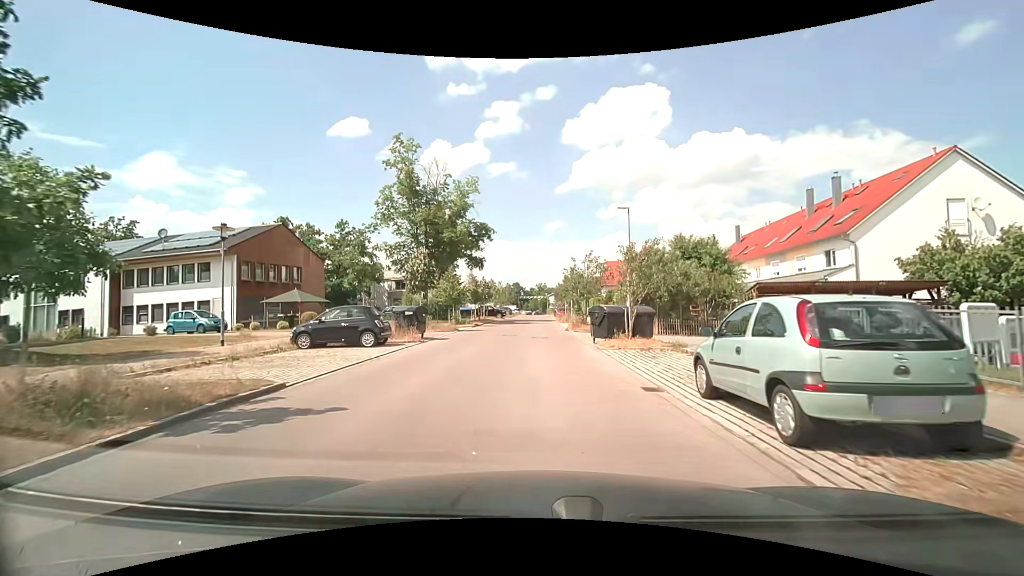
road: residential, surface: asphalt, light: Day
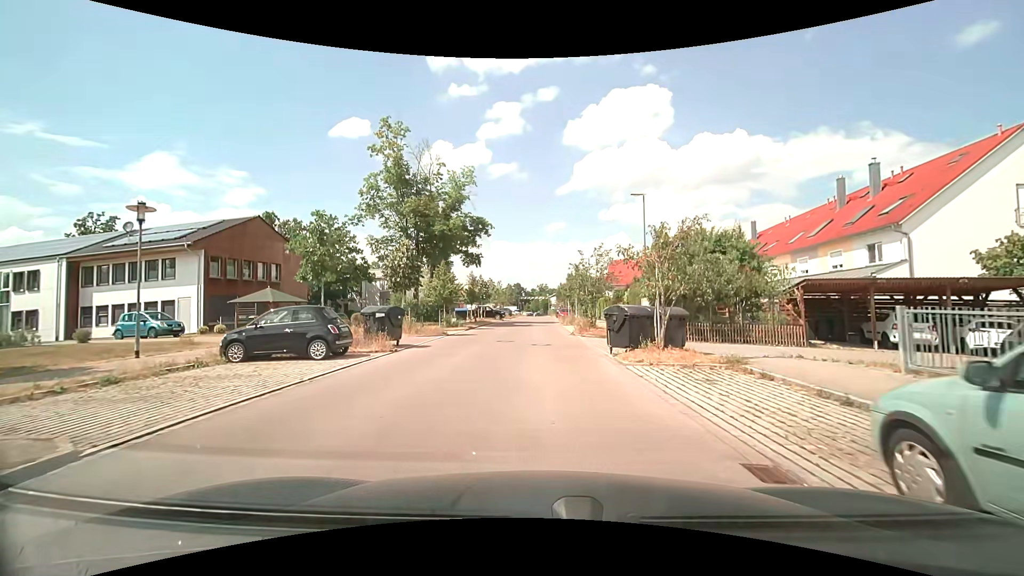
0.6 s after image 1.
(0.0, +4.1) m; 0°
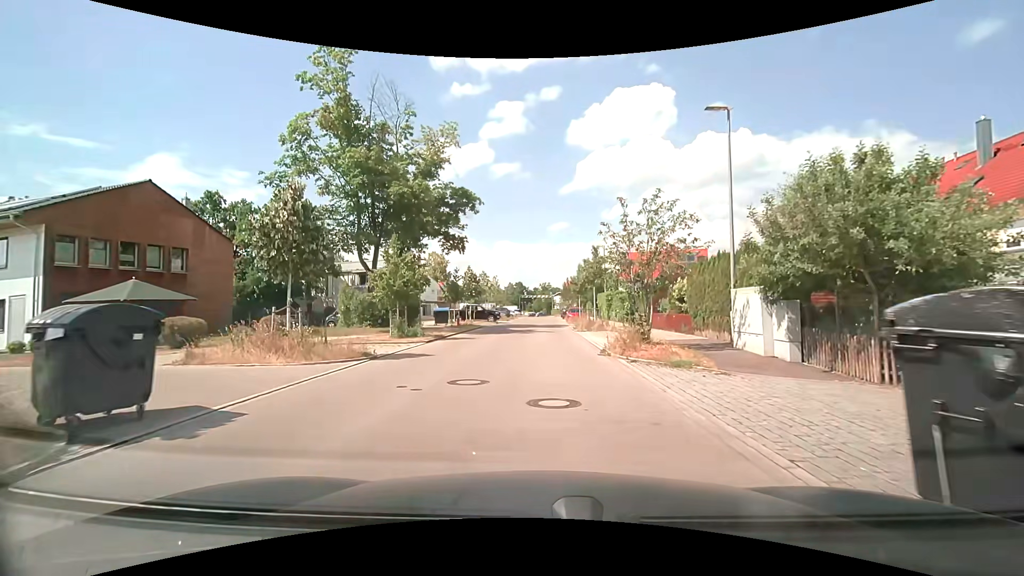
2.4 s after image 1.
(-0.1, +12.0) m; -1°
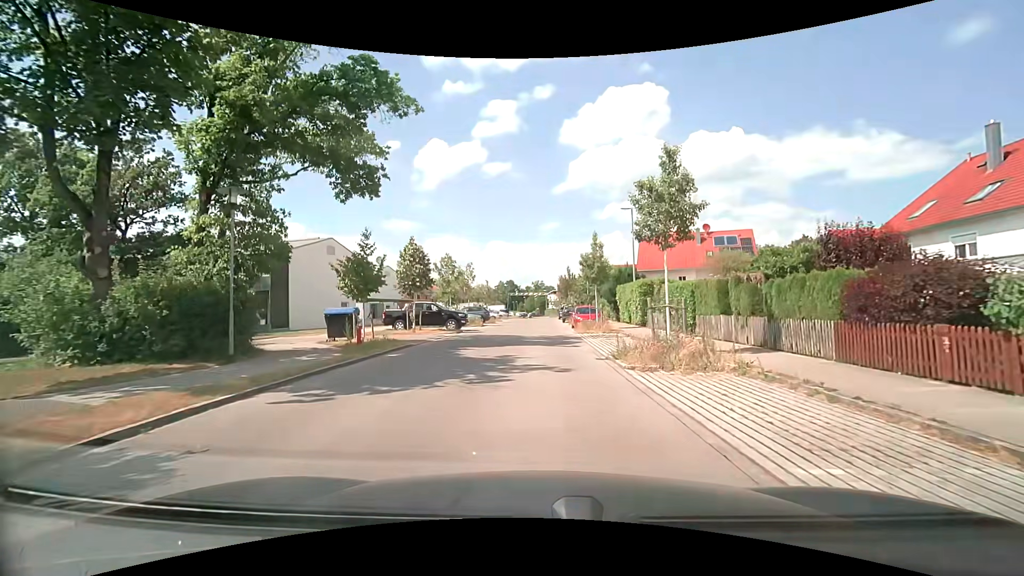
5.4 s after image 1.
(+0.3, +18.9) m; +1°
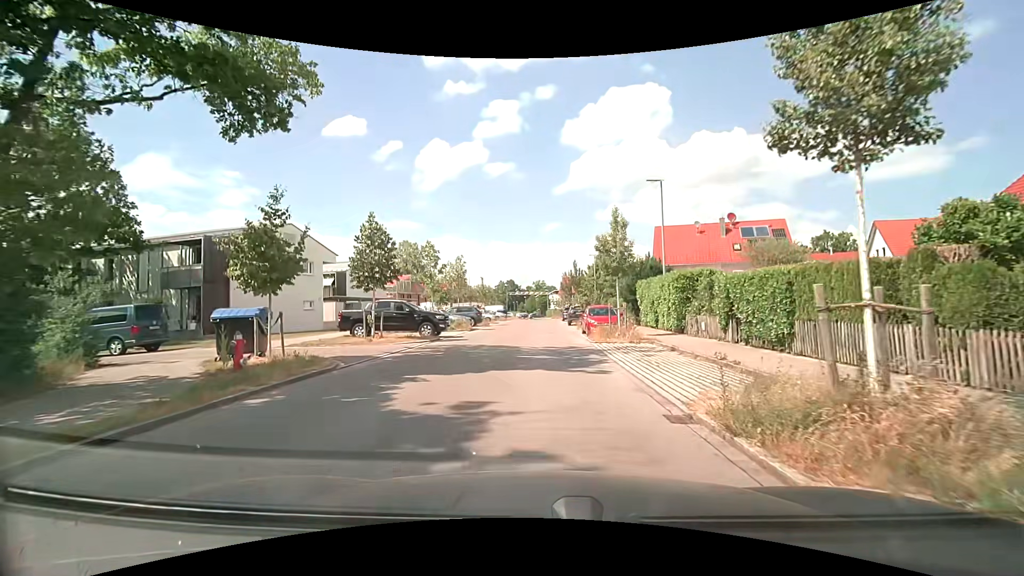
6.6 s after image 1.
(0.0, +7.2) m; 0°
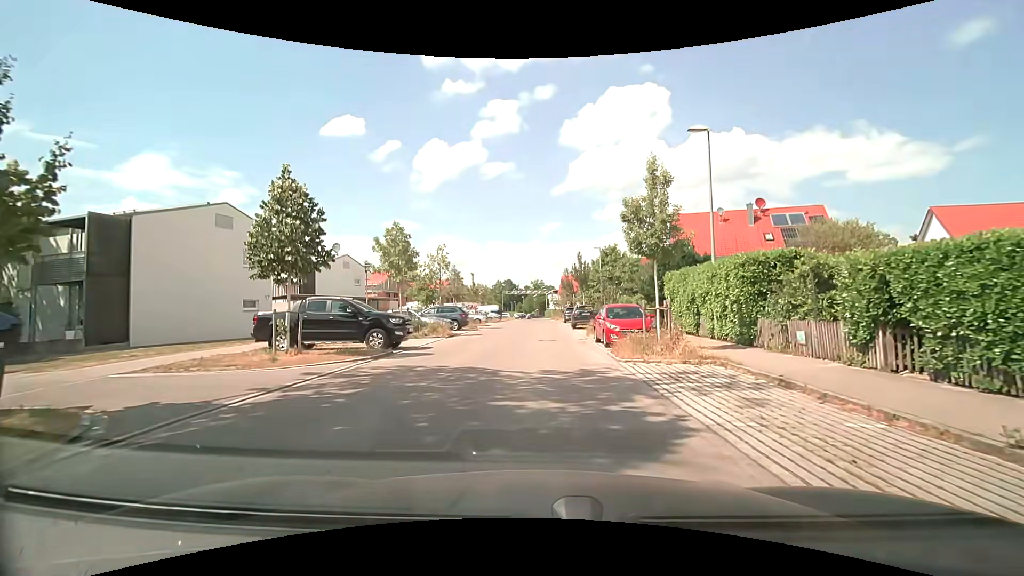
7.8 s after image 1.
(0.0, +7.1) m; +1°
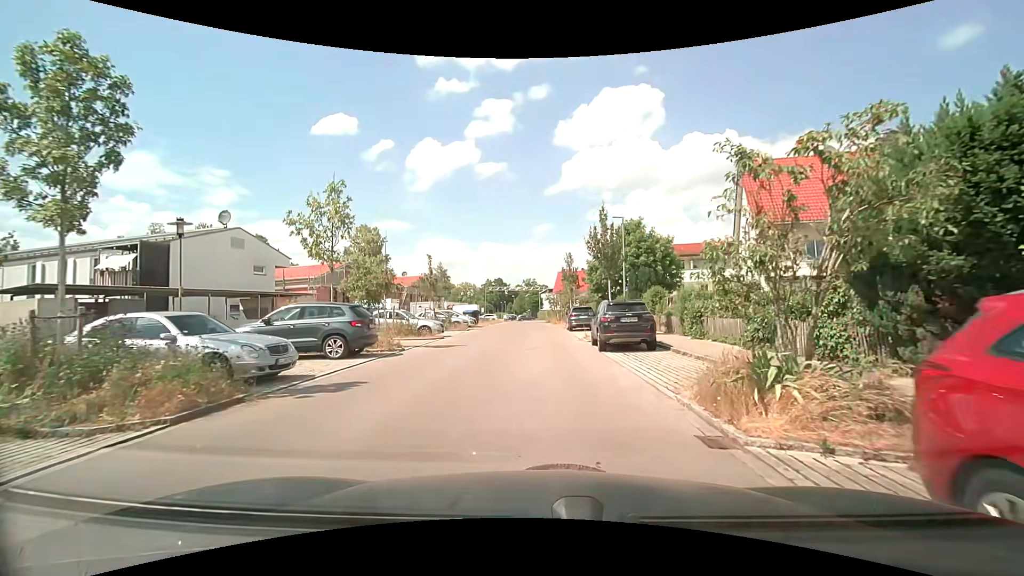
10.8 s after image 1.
(-0.1, +17.8) m; 0°
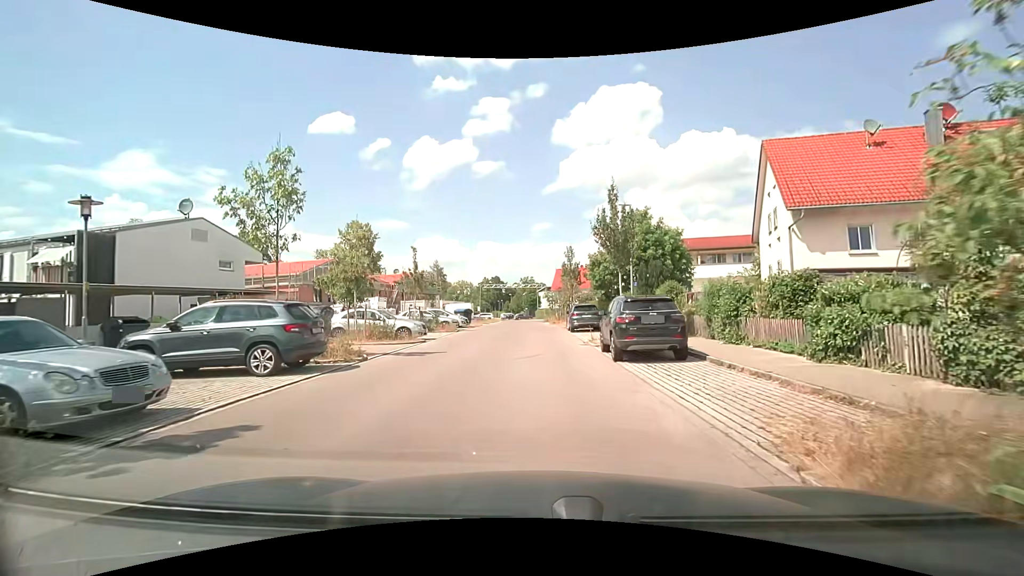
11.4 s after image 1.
(0.0, +3.6) m; +1°
